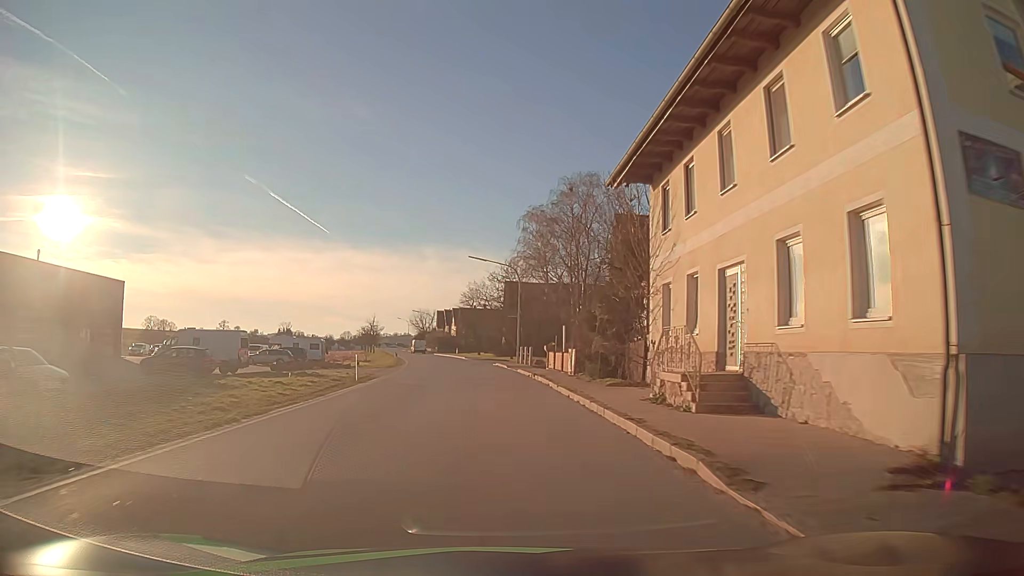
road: secondary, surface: asphalt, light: Day
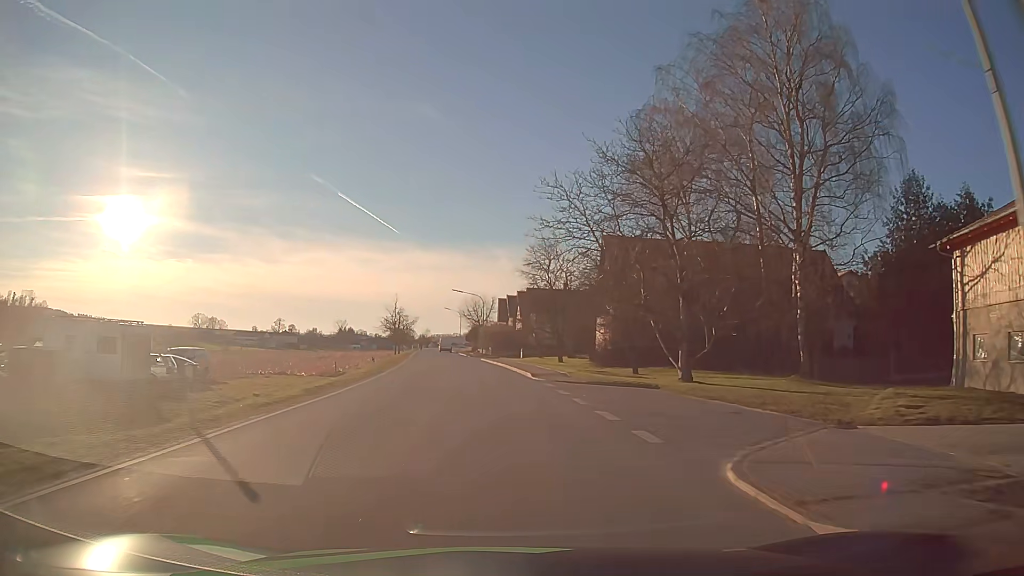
(-2.4, +43.9) m; -6°
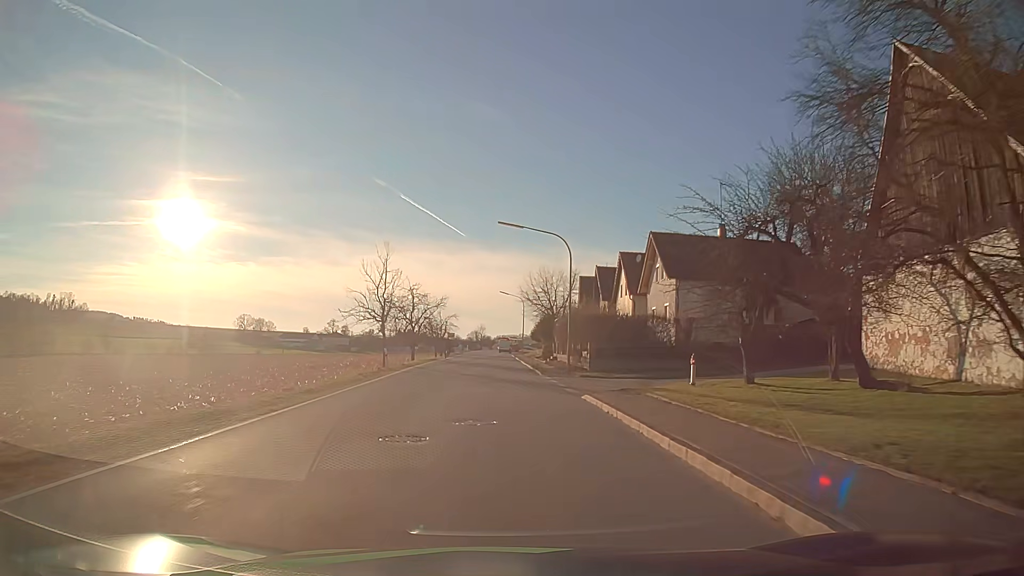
(-2.2, +43.0) m; -6°
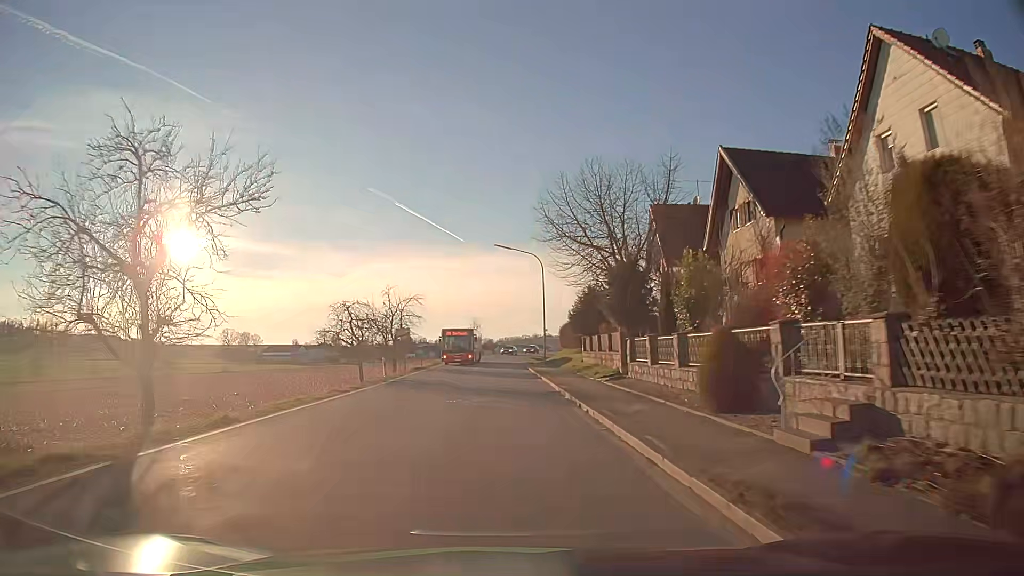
(-0.1, +43.4) m; 0°
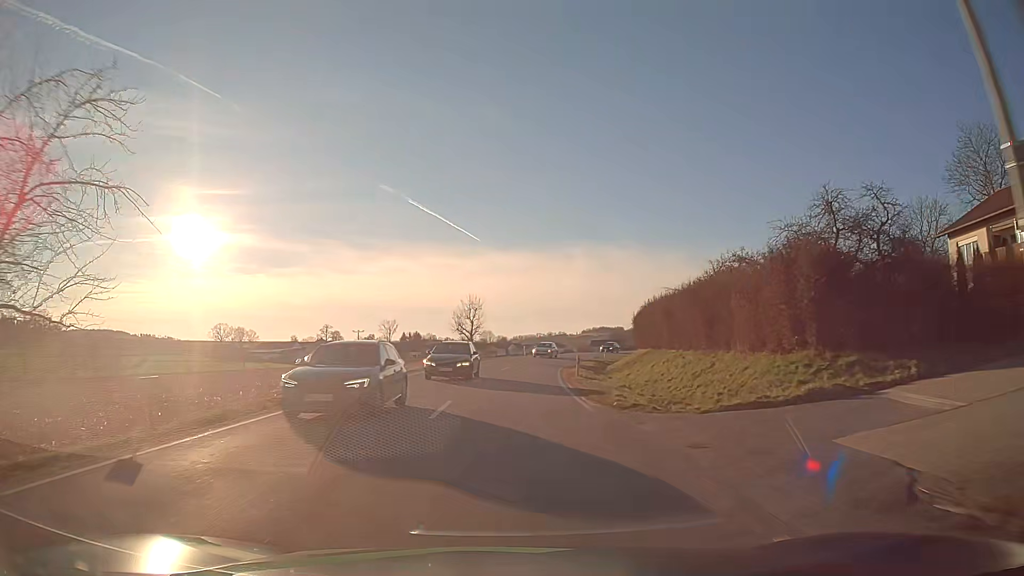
(-0.5, +44.3) m; -1°
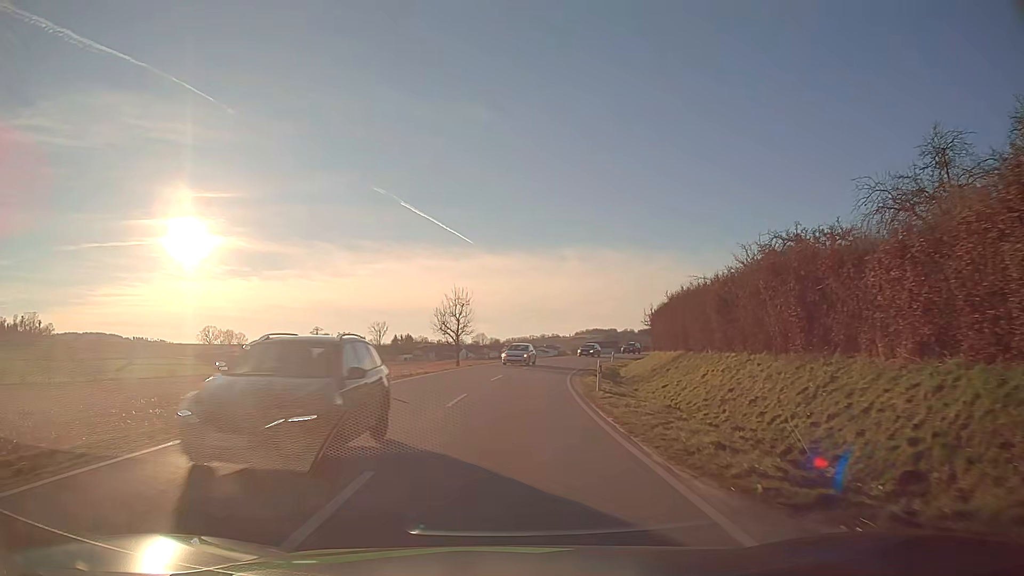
(0.0, +9.1) m; 0°
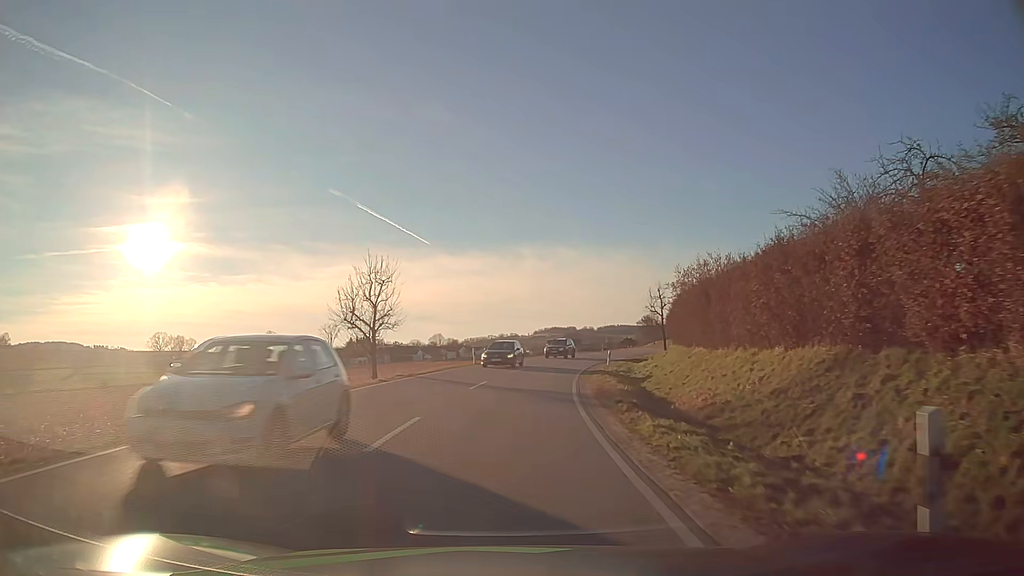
(+0.6, +18.7) m; +4°
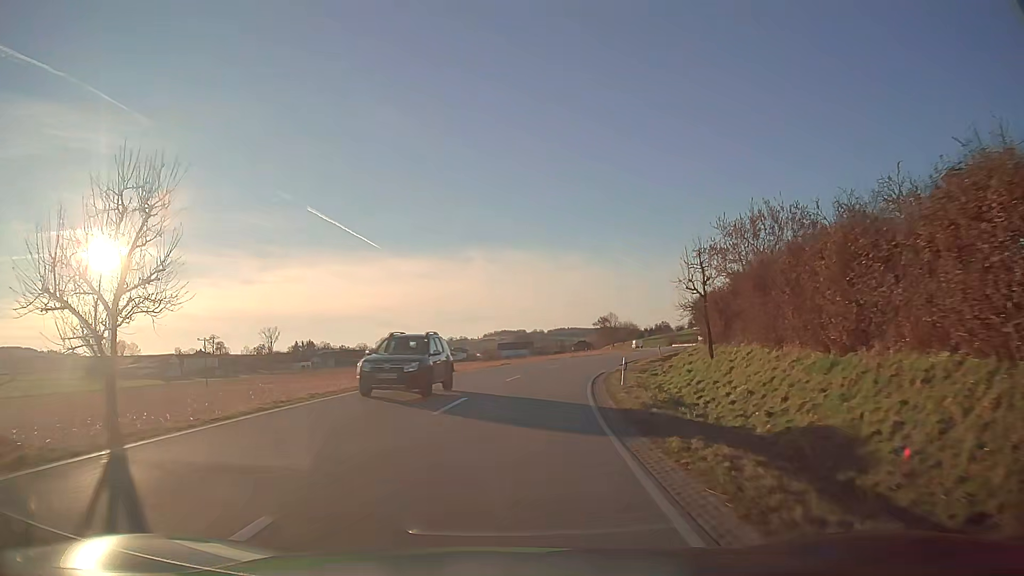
(+0.6, +19.2) m; +4°
(0, +10) (+1, +20) (+2, +30) (+4, +40) (+7, +49) (+10, +59) (+14, +68) (+17, +78) (+21, +87) (+24, +96) m
